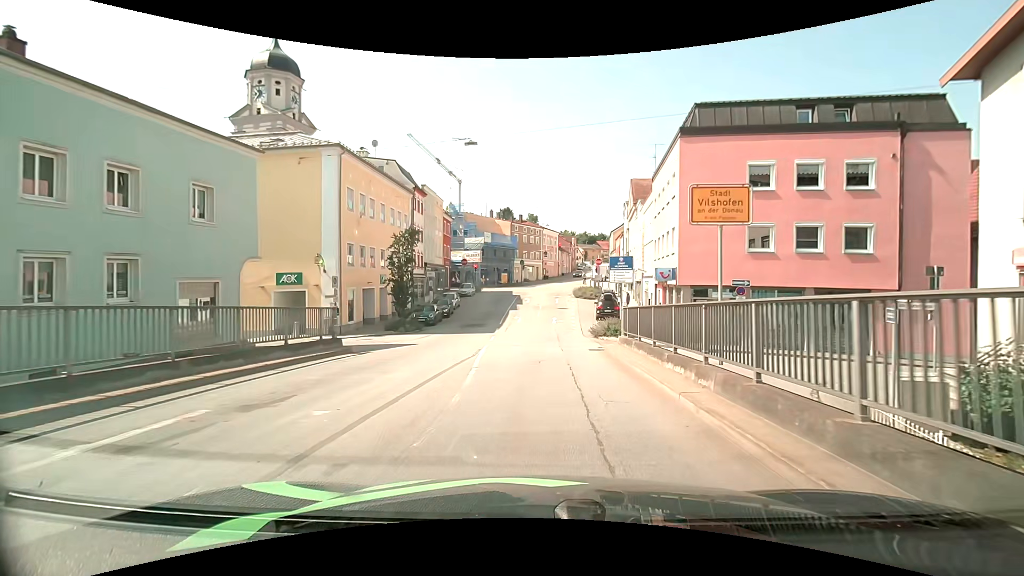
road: tertiary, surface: asphalt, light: Day
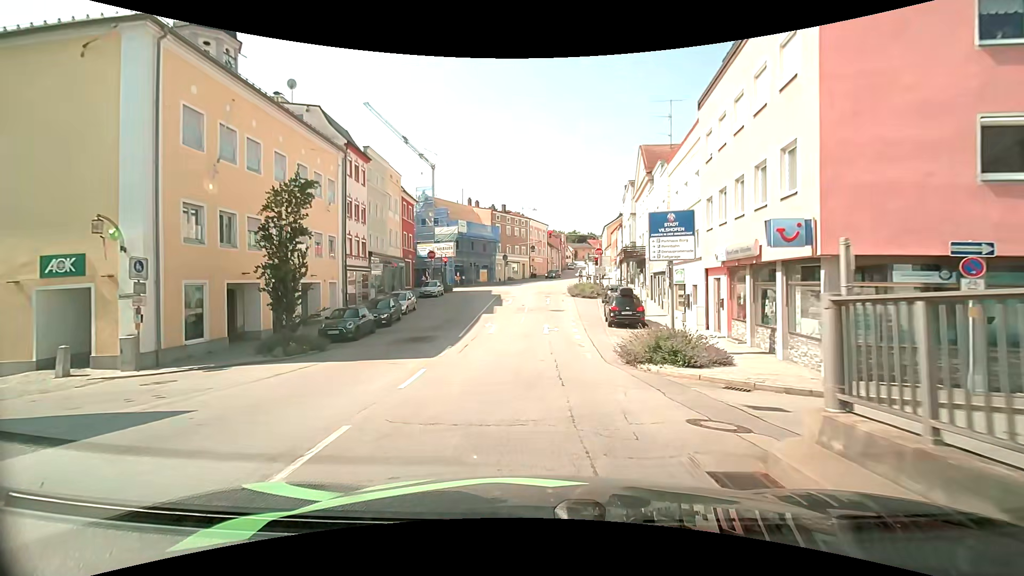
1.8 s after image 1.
(+0.2, +13.1) m; +1°
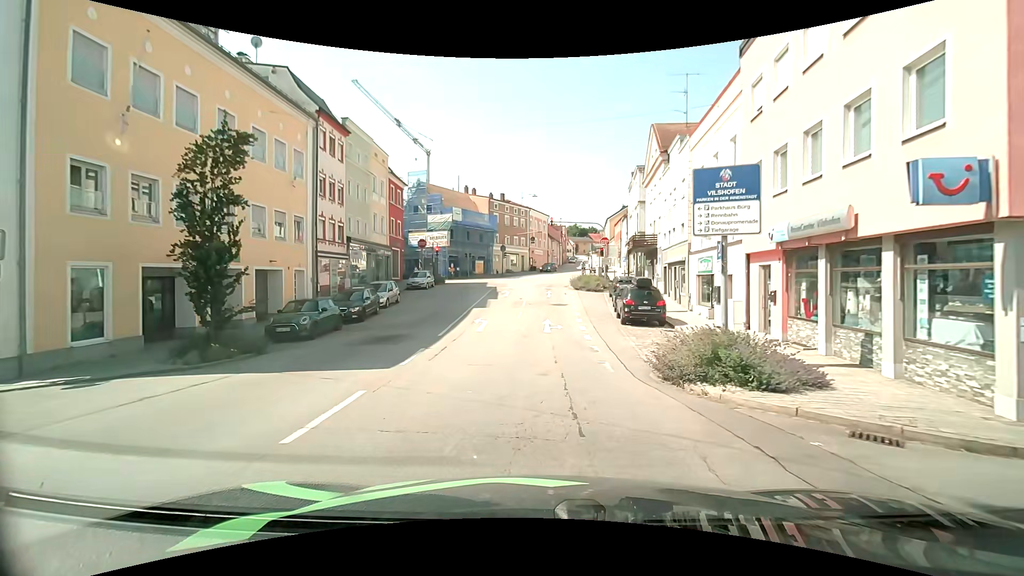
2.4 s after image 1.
(0.0, +4.2) m; -1°
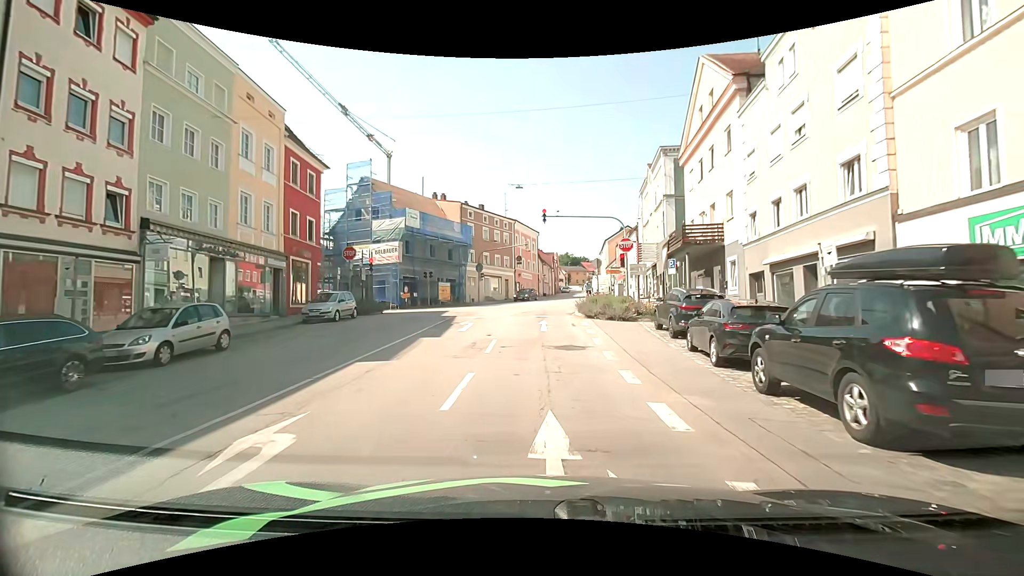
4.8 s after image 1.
(+0.4, +16.7) m; +2°
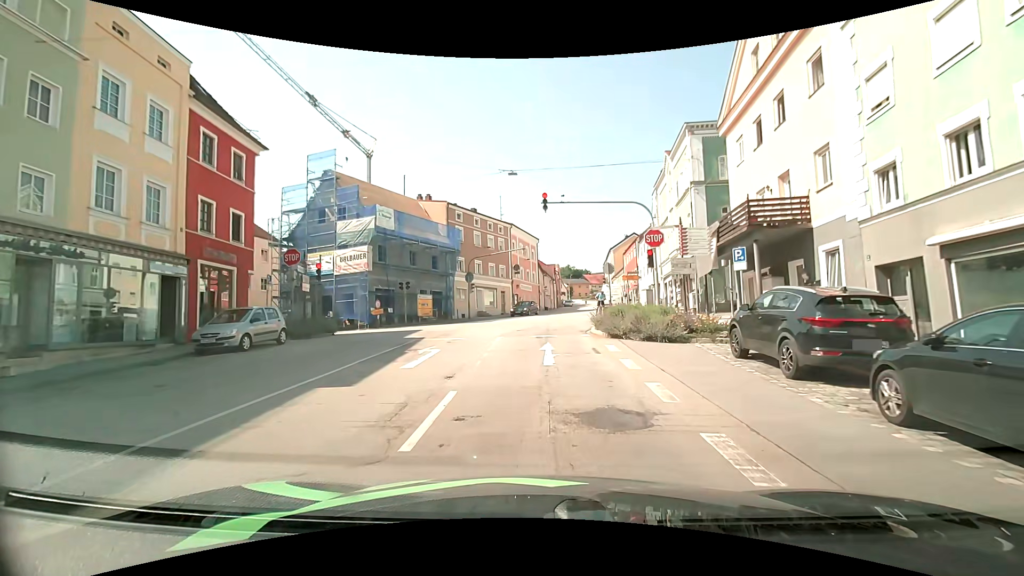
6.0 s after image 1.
(0.0, +7.6) m; -1°
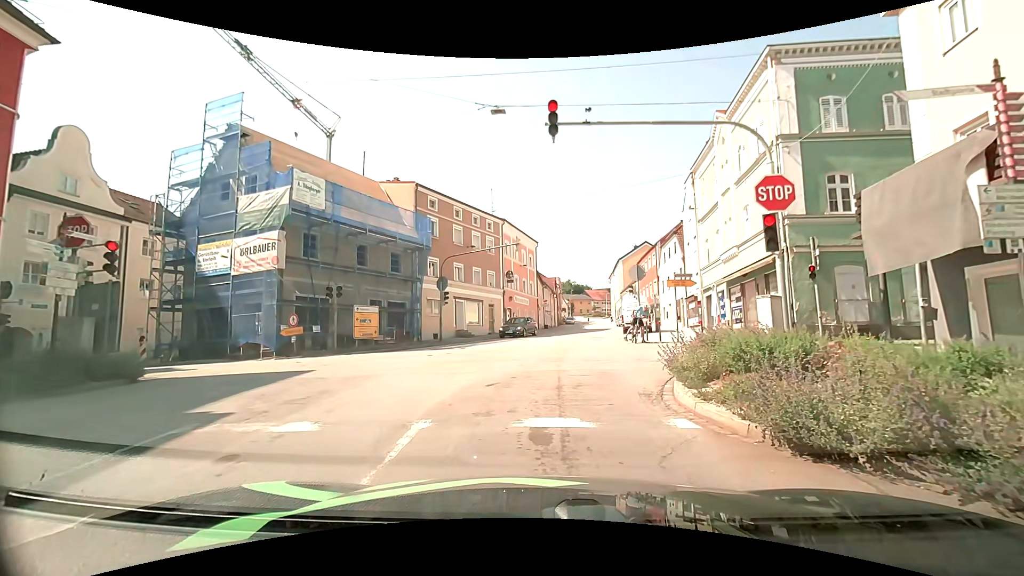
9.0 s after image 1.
(+0.1, +11.5) m; -1°
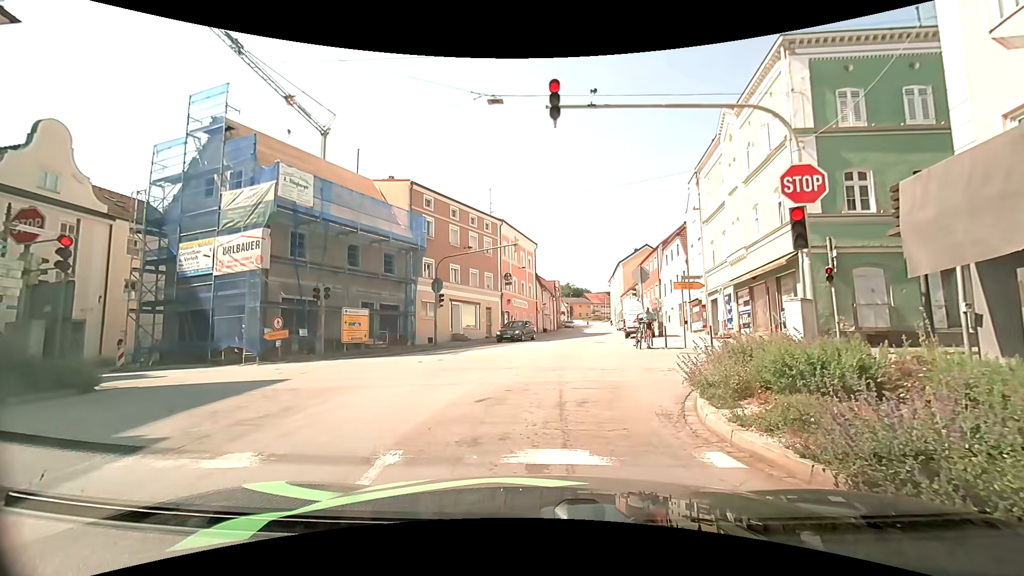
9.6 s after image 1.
(0.0, +1.2) m; +1°
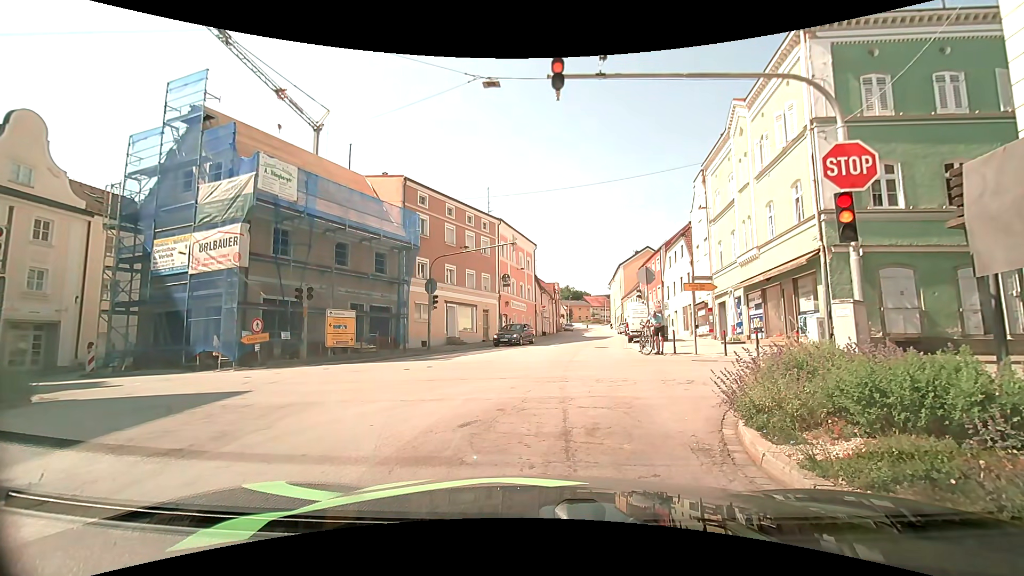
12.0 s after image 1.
(0.0, +1.5) m; 0°
(0, +10) (+1, +20) (+3, +30) (+5, +40) (+6, +49) (+8, +59) (+9, +69) (+10, +79) (+11, +89) (+12, +99) m
